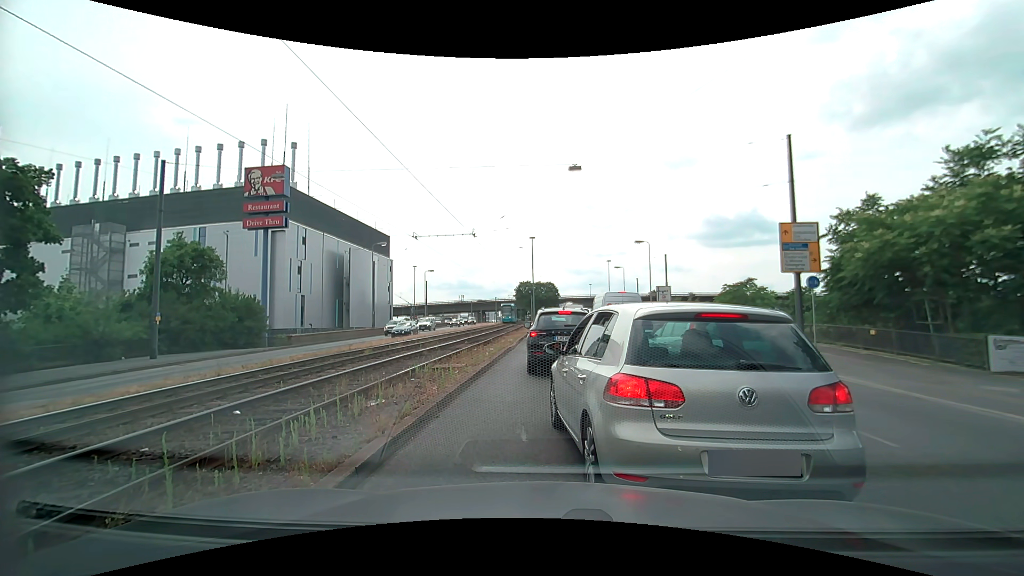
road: primary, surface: asphalt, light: Day
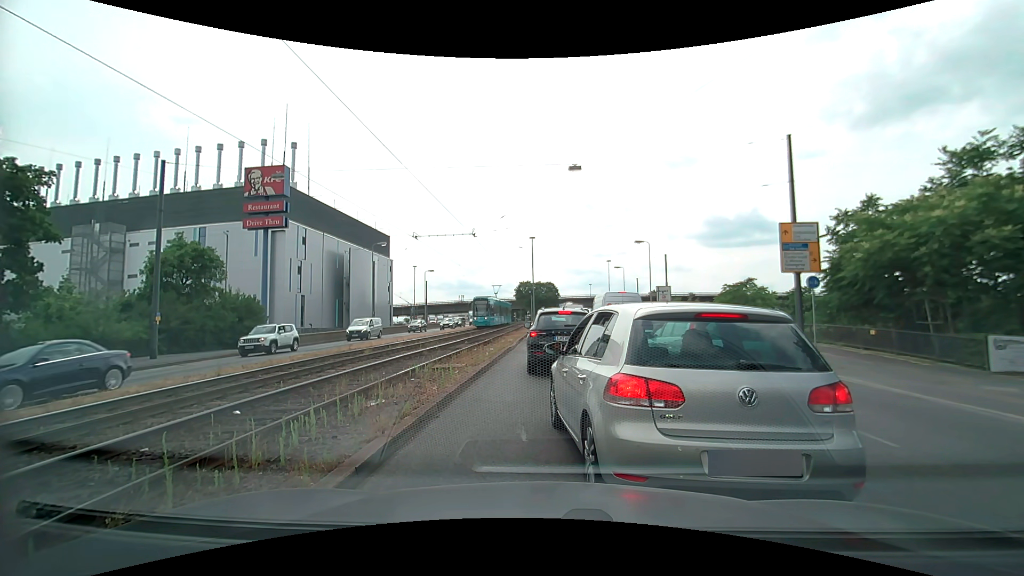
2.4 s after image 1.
(0.0, 0.0) m; 0°
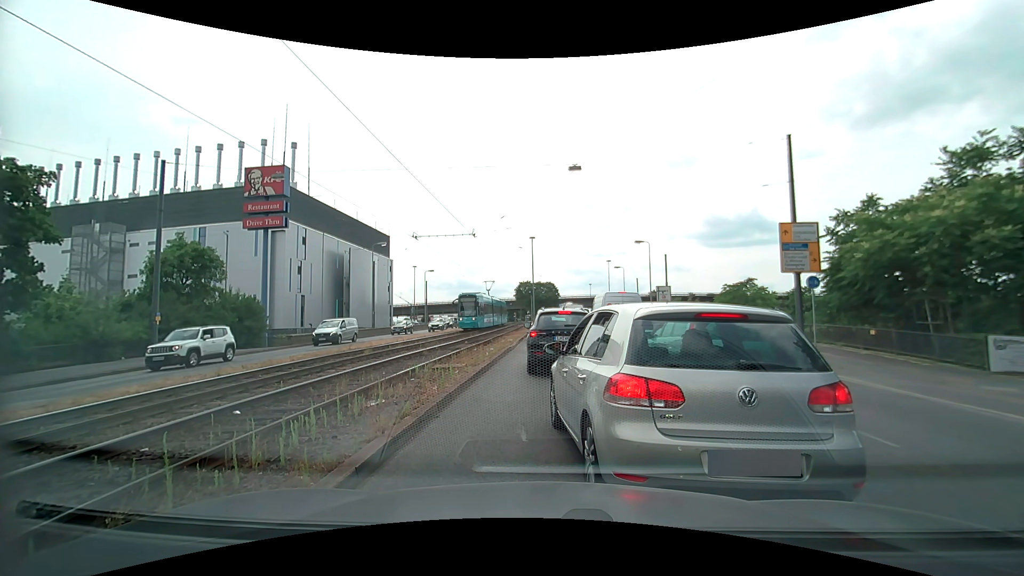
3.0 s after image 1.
(0.0, 0.0) m; 0°
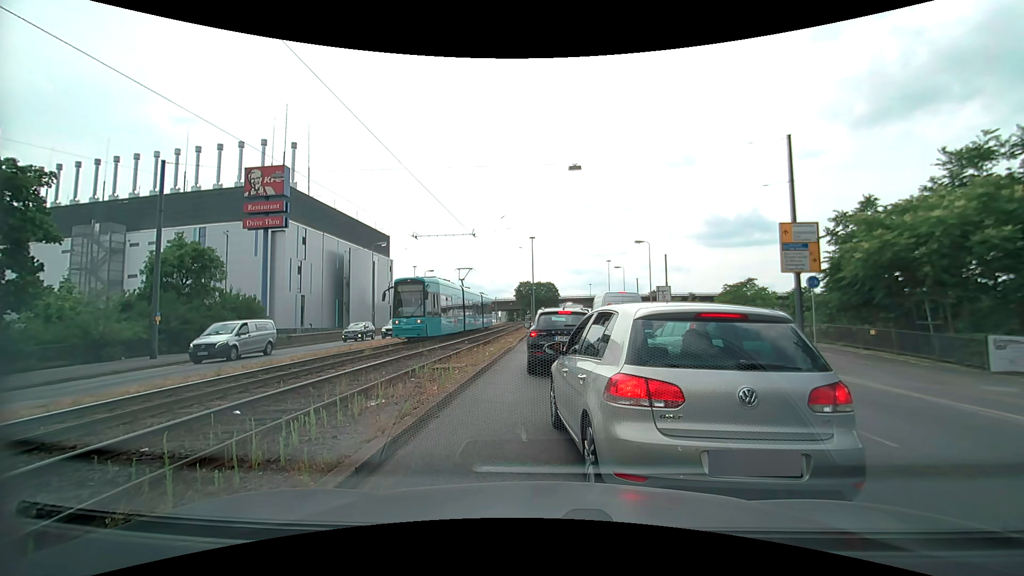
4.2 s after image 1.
(0.0, 0.0) m; 0°
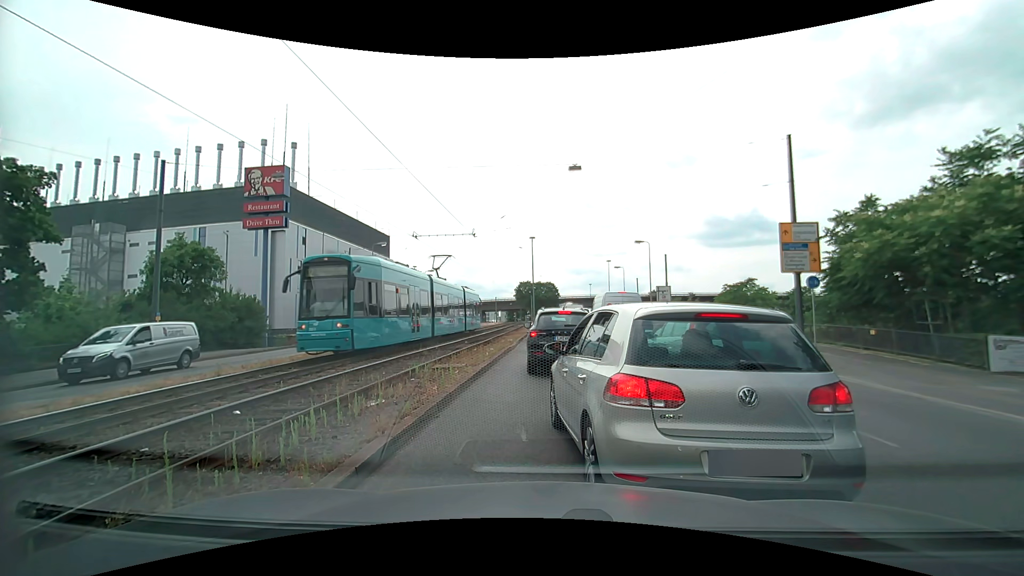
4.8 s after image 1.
(0.0, 0.0) m; 0°
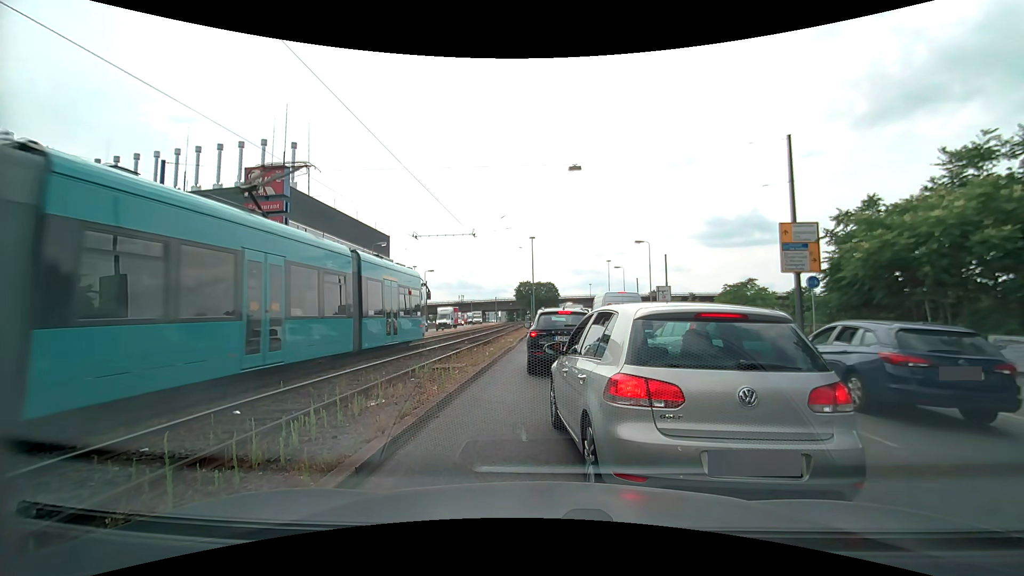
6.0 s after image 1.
(0.0, 0.0) m; 0°
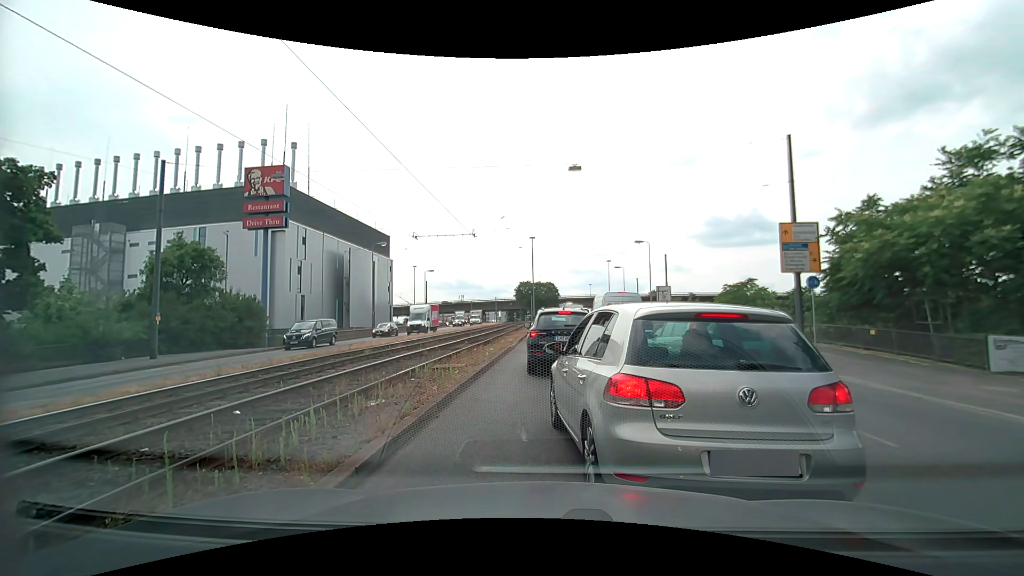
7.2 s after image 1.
(0.0, 0.0) m; 0°
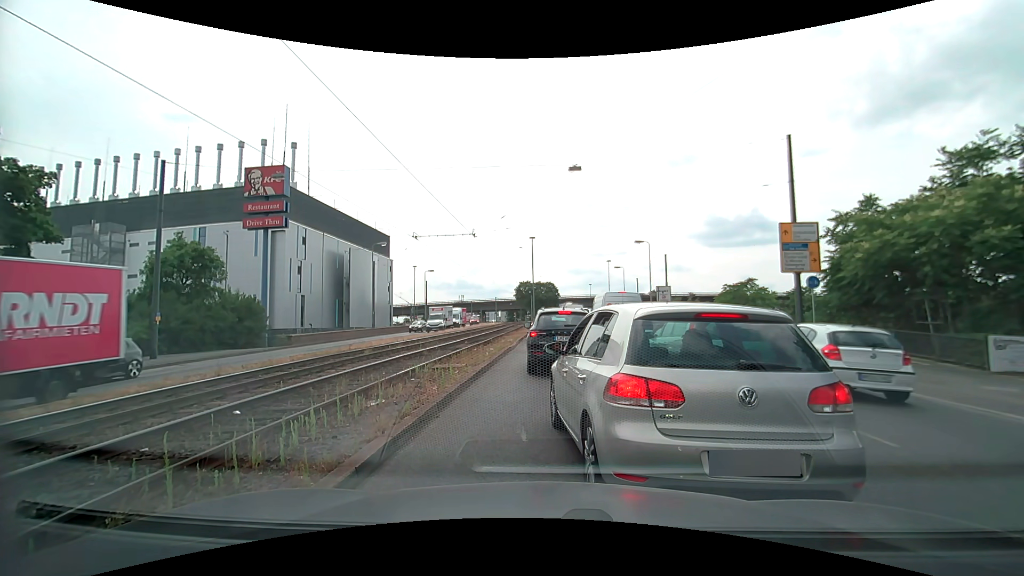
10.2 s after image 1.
(0.0, 0.0) m; 0°
